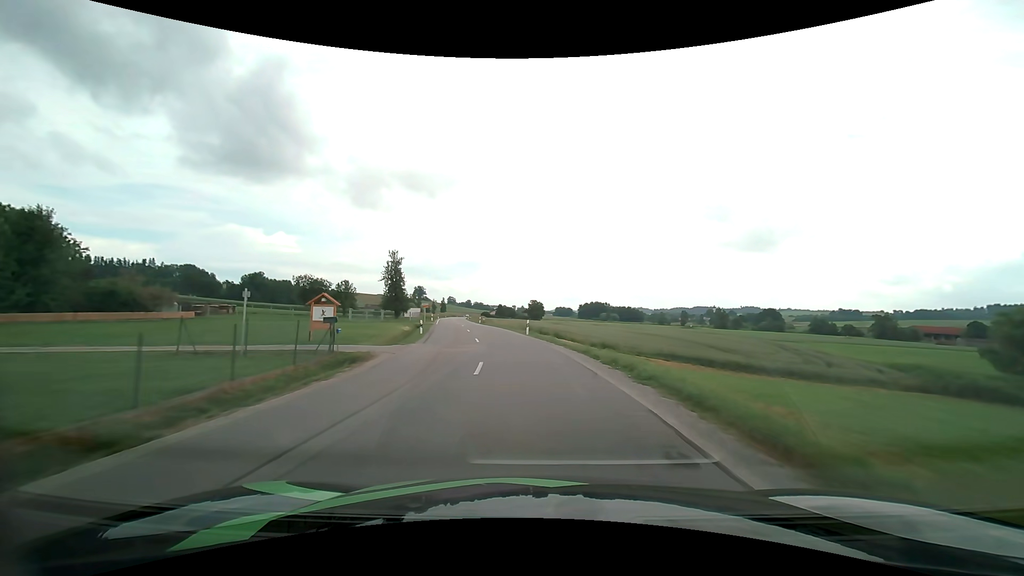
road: secondary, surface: asphalt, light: Day
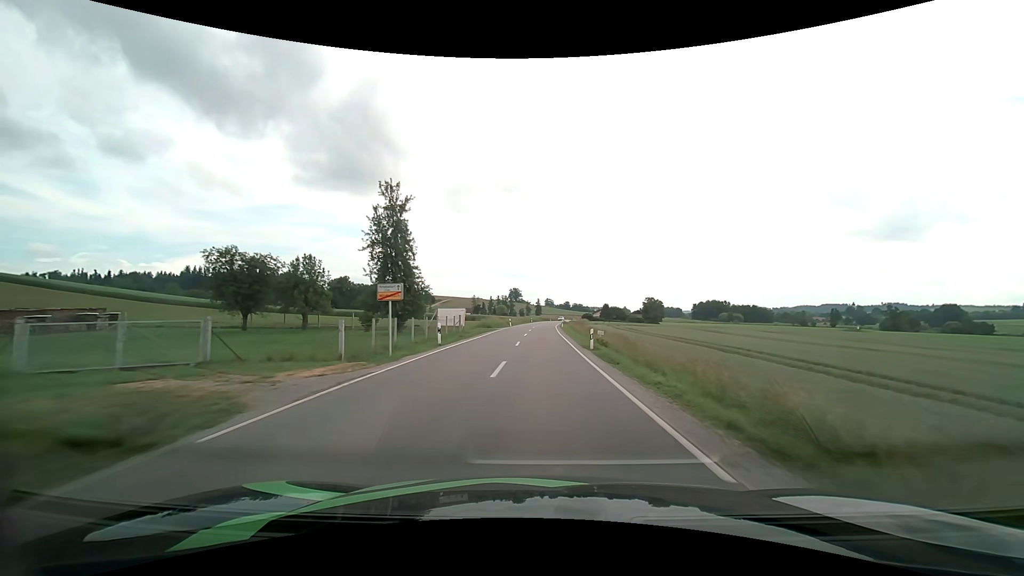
(-6.2, +49.7) m; -11°
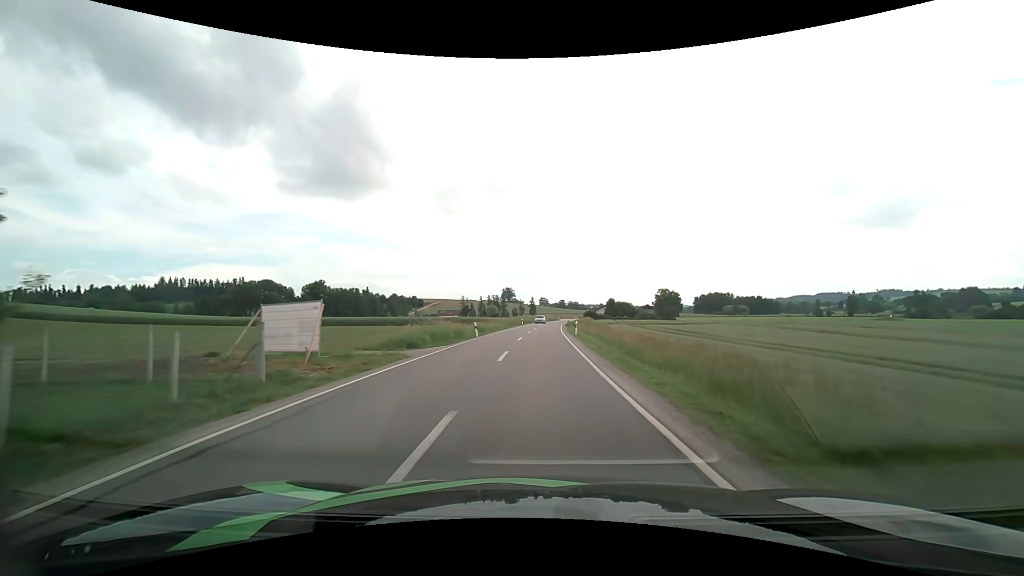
(+0.1, +31.8) m; 0°
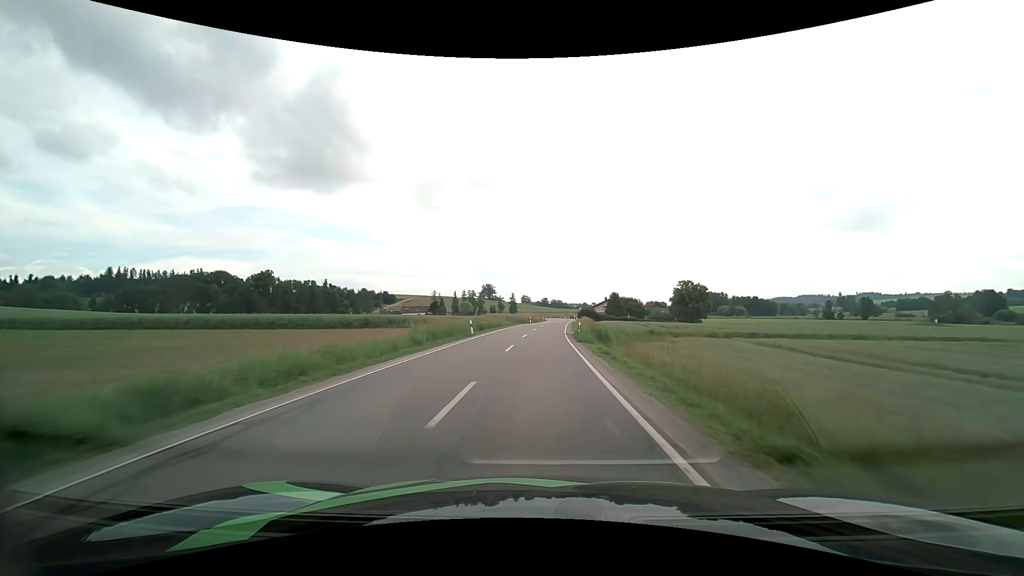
(+0.7, +44.6) m; +2°
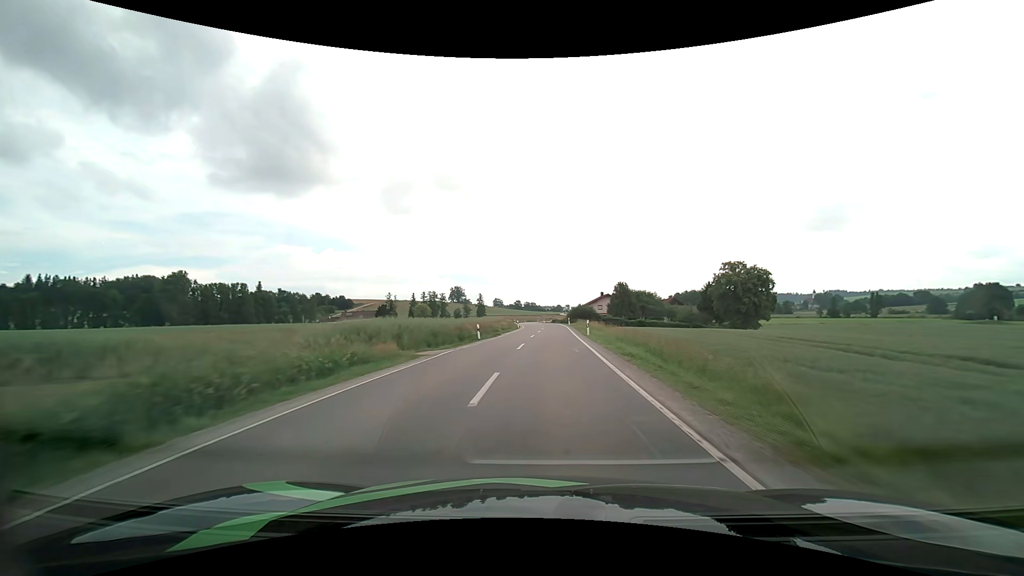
(+0.7, +46.9) m; +3°
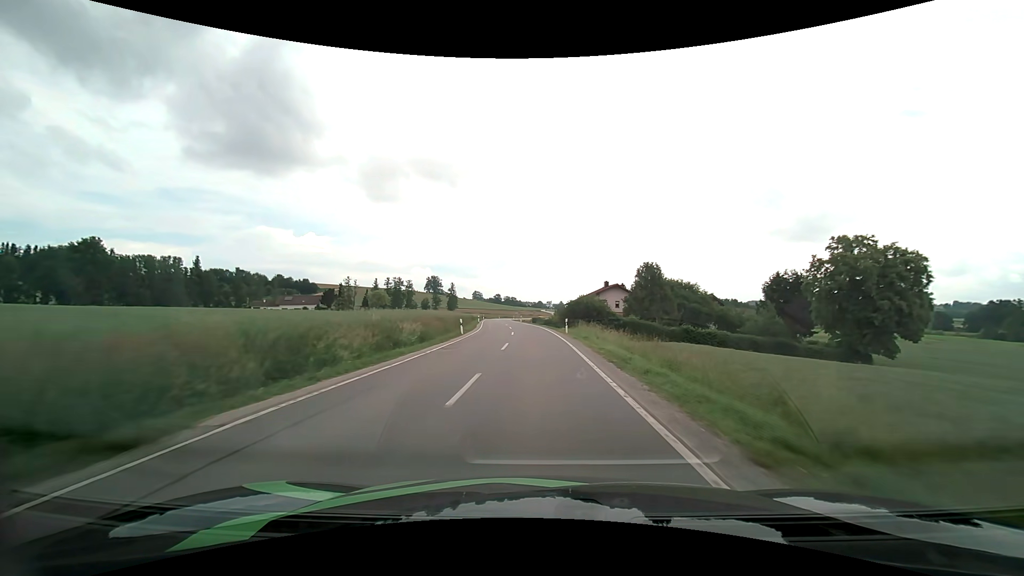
(+1.1, +35.7) m; +2°
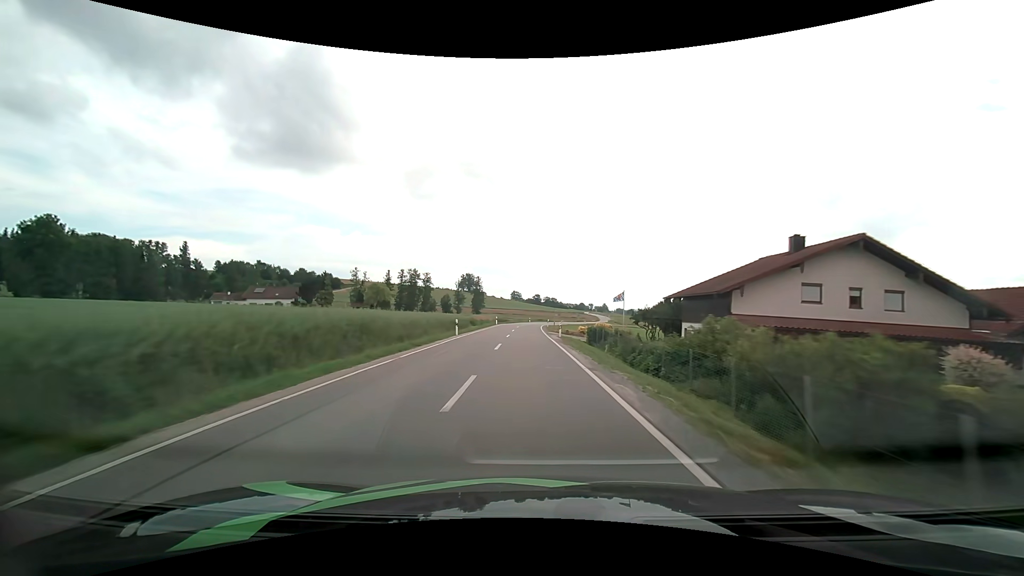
(-1.3, +47.9) m; -4°
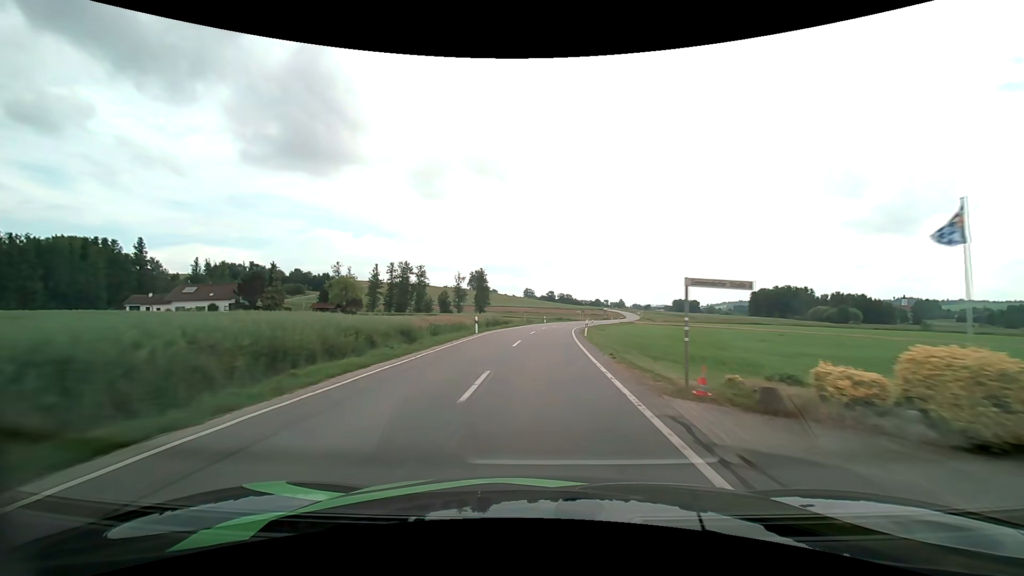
(-1.0, +35.3) m; -2°
(0, +10) (0, +20) (+1, +30) (+1, +40) (+2, +50) (+4, +60) (+5, +70) (+7, +80) (+9, +89) (+11, +99) m
